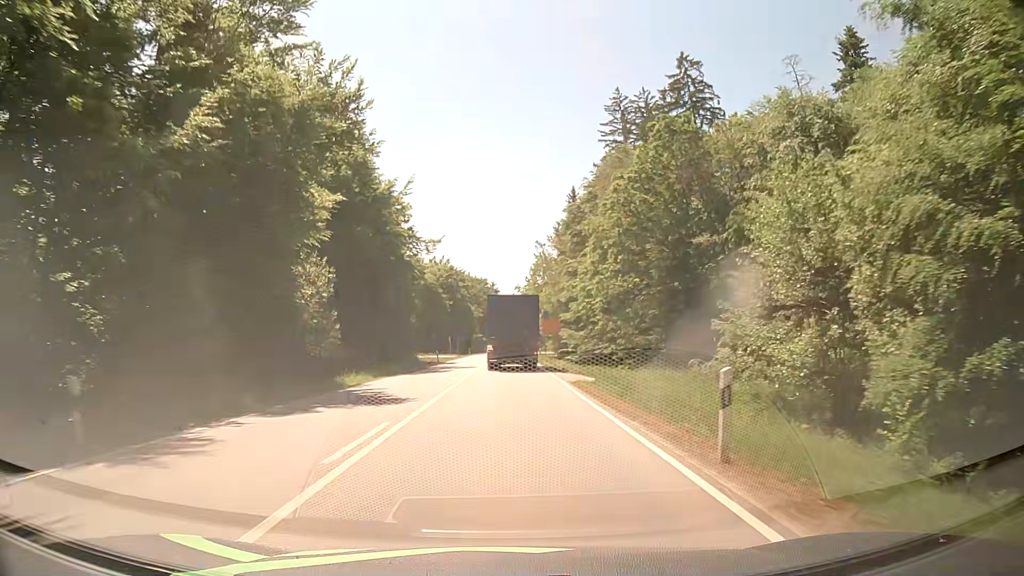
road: secondary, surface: asphalt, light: Day
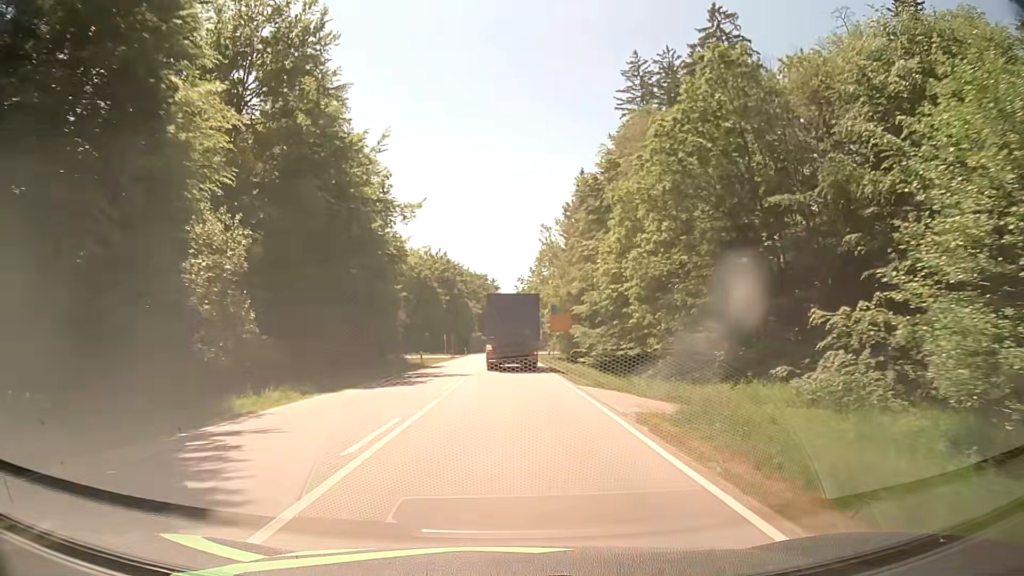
(-0.1, +11.2) m; 0°
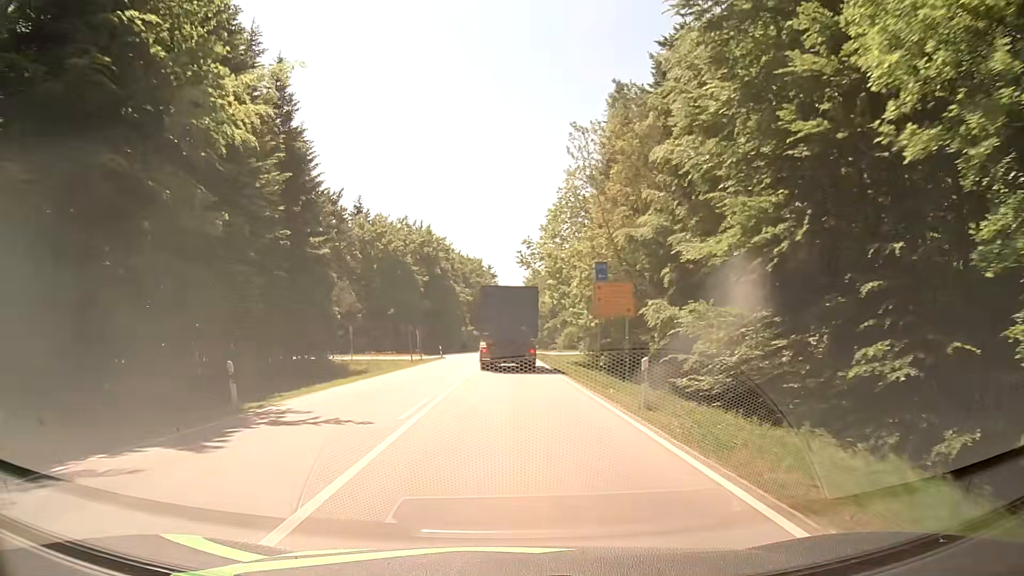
(0.0, +32.3) m; 0°
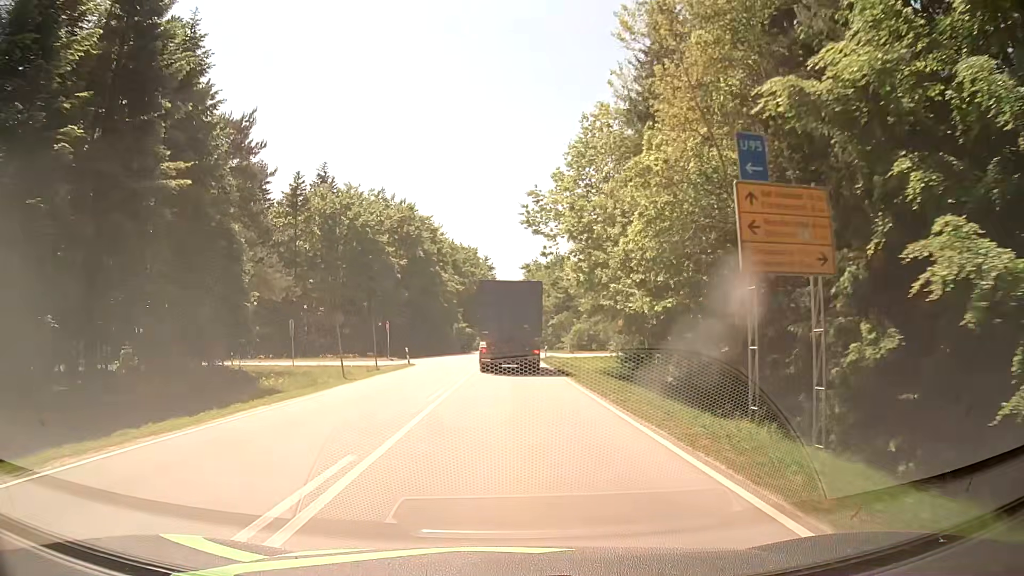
(0.0, +19.5) m; 0°
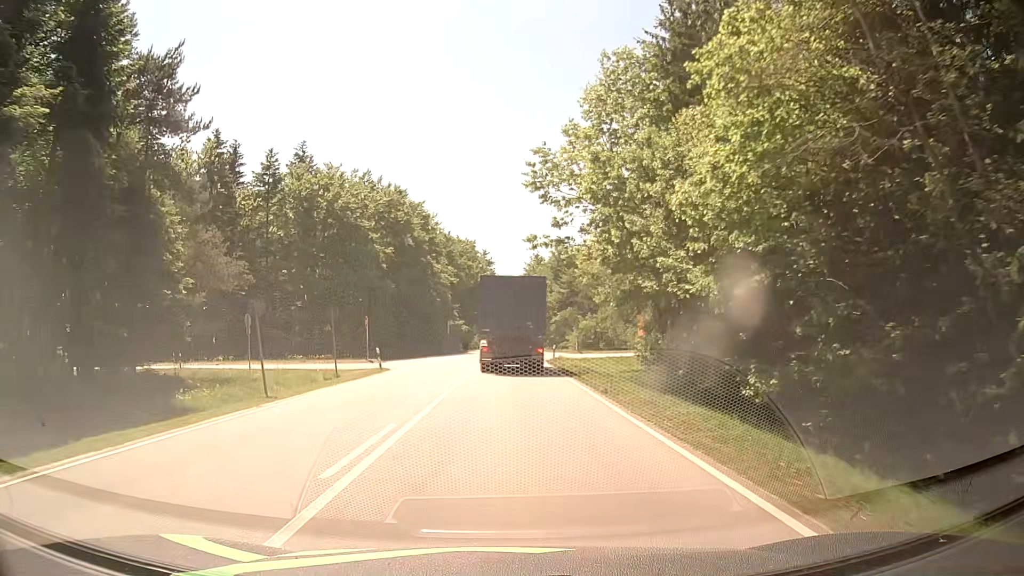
(-0.1, +9.1) m; -1°
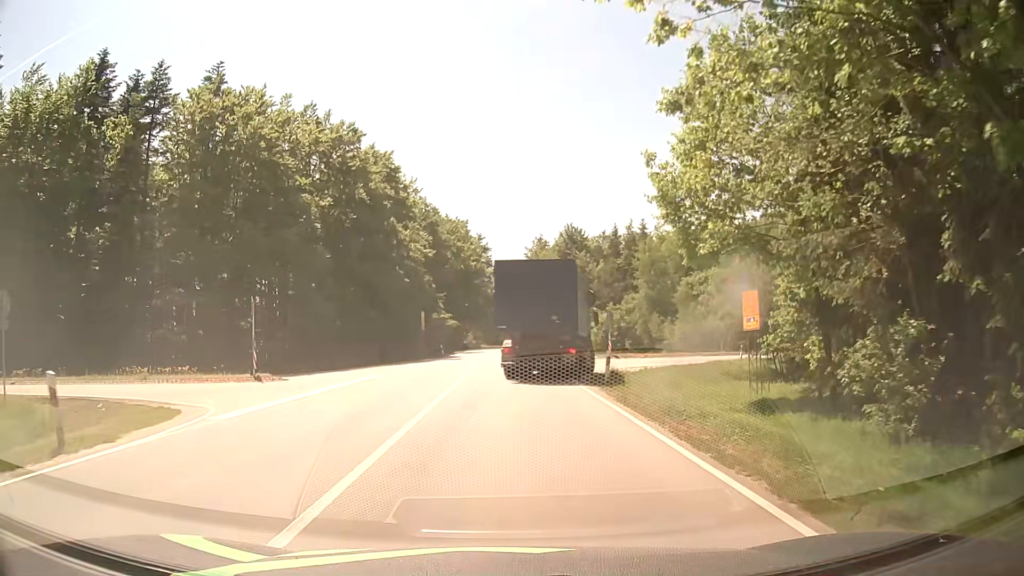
(+0.2, +23.5) m; +1°
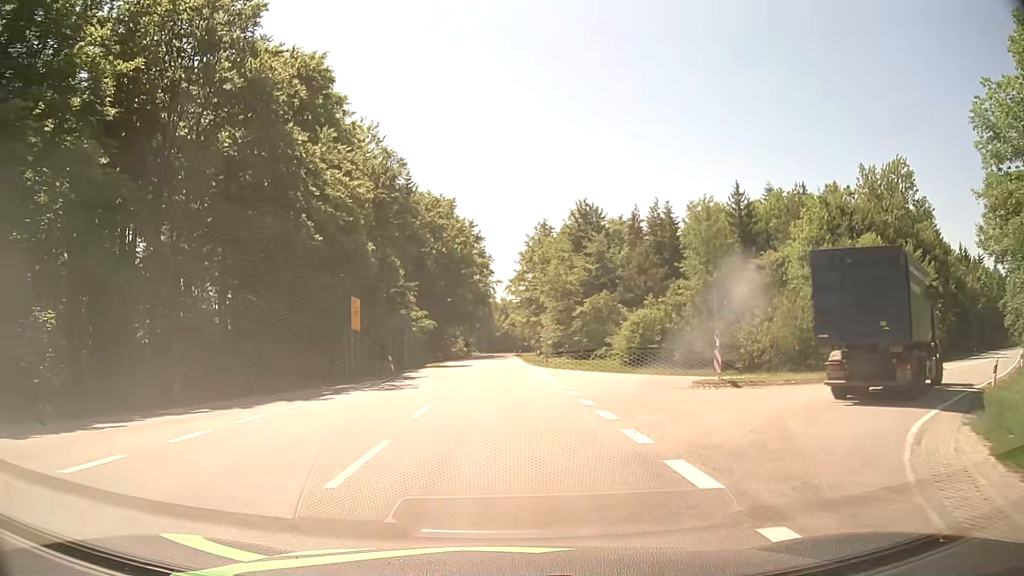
(+0.2, +25.7) m; 0°
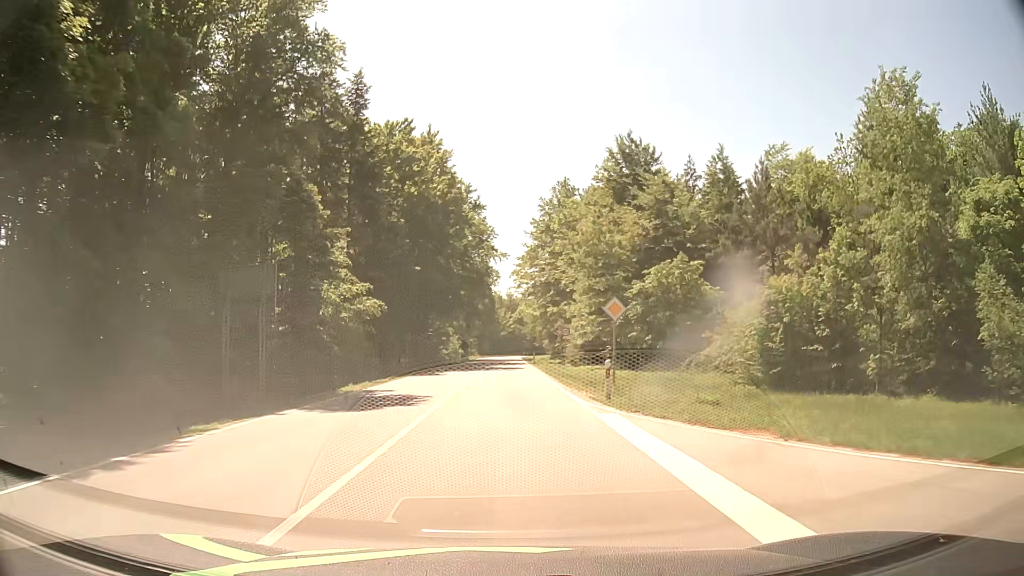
(0.0, +31.5) m; 0°
(0, +10) (0, +20) (0, +30) (0, +40) (0, +50) (0, +60) (0, +70) (0, +80) (0, +90) (-1, +100) m
